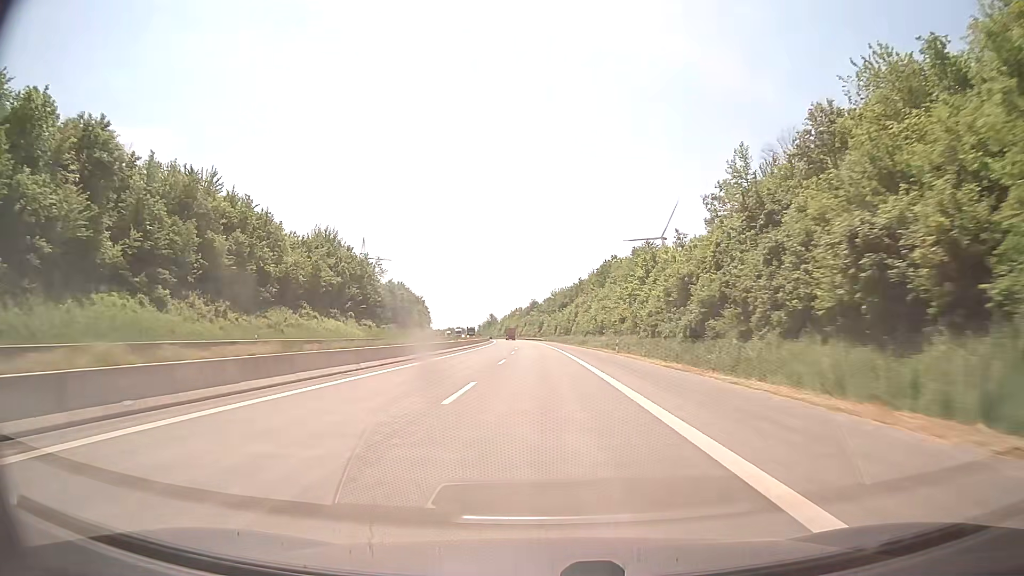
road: motorway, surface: asphalt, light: Day
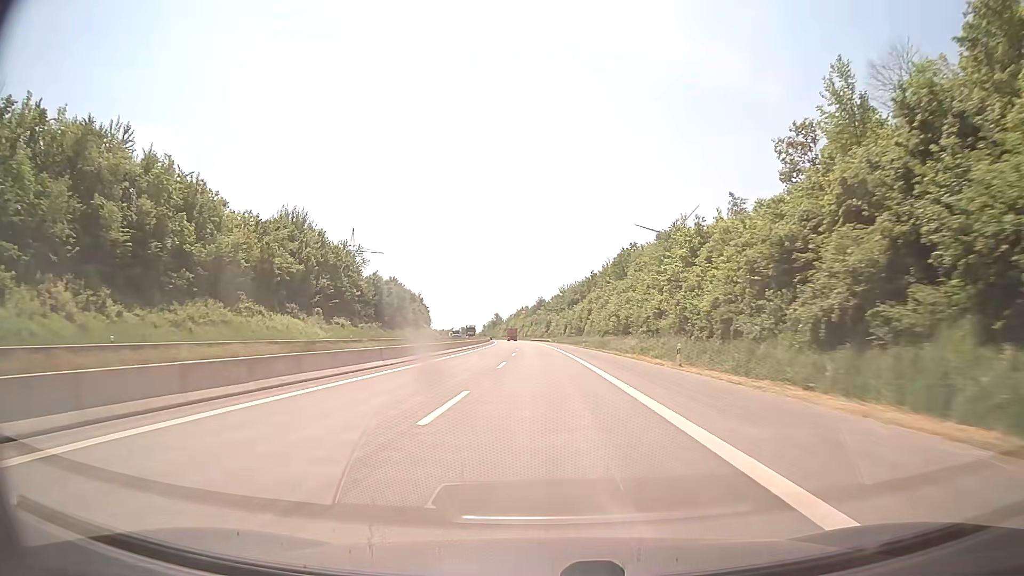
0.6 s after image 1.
(-0.1, +20.8) m; -1°
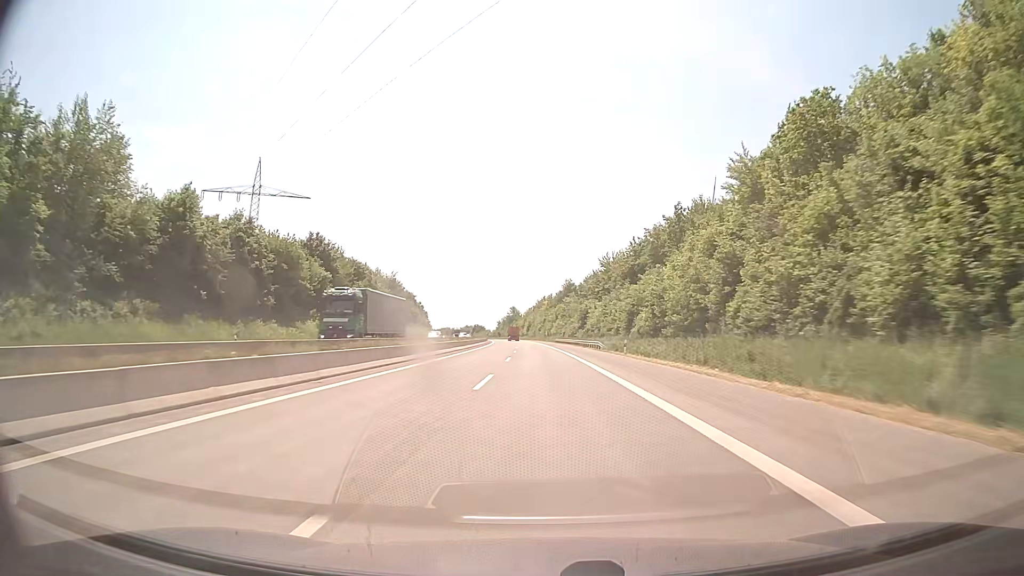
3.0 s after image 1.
(-1.6, +83.3) m; -2°
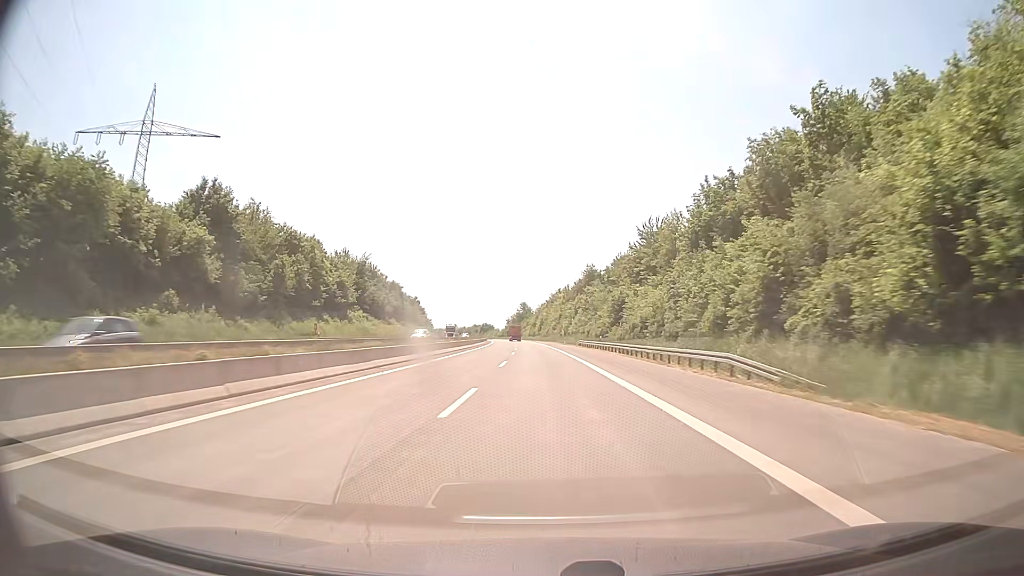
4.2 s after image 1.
(-0.4, +41.6) m; -1°
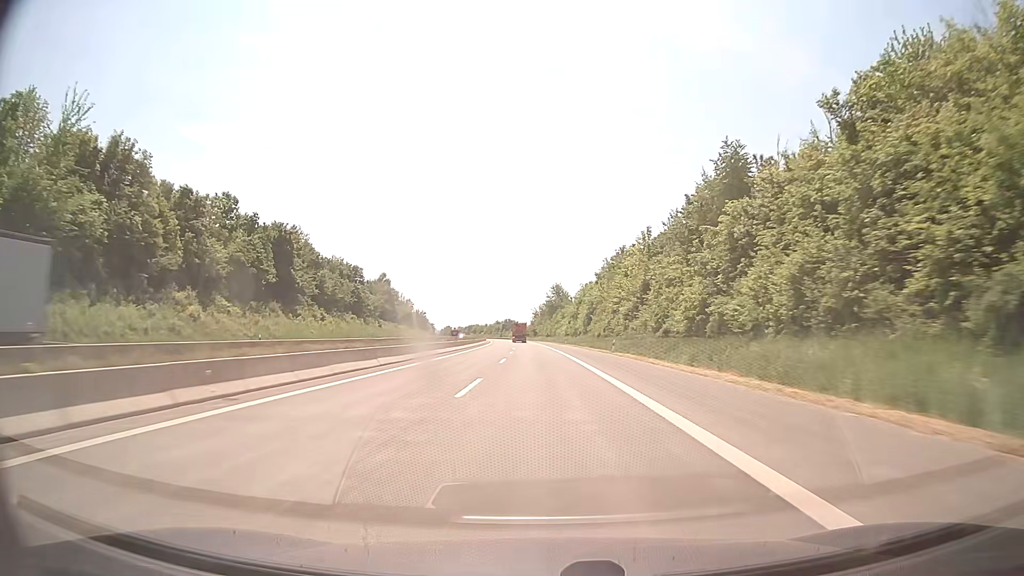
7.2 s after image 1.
(-2.6, +104.0) m; -3°
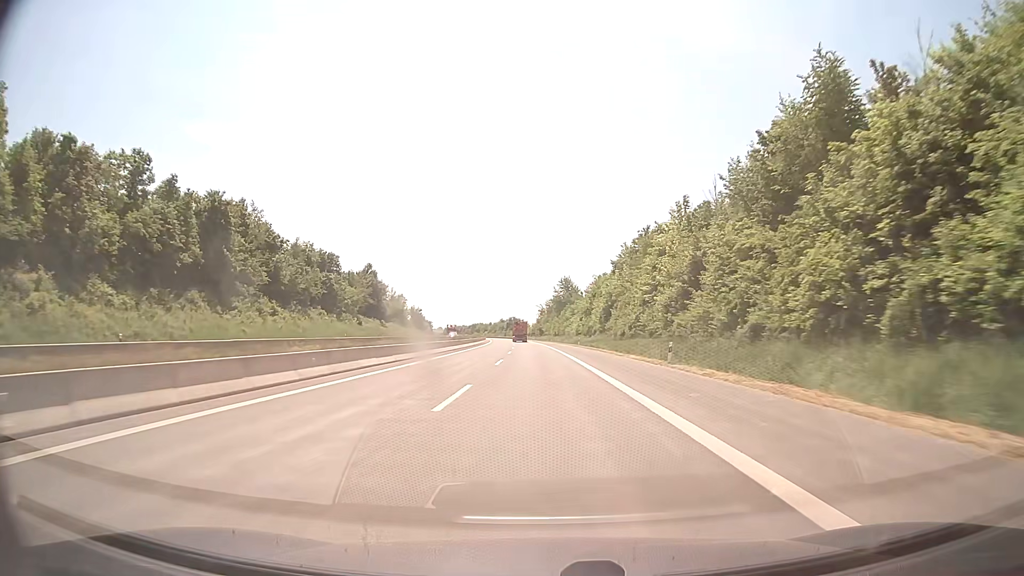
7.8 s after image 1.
(-0.1, +20.8) m; -1°
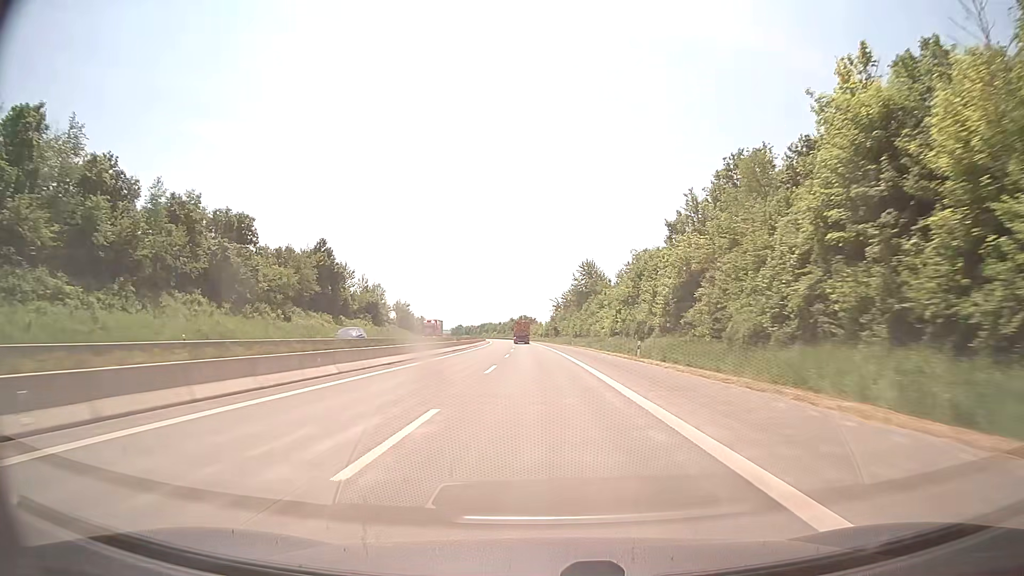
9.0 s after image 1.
(-0.4, +41.7) m; -1°
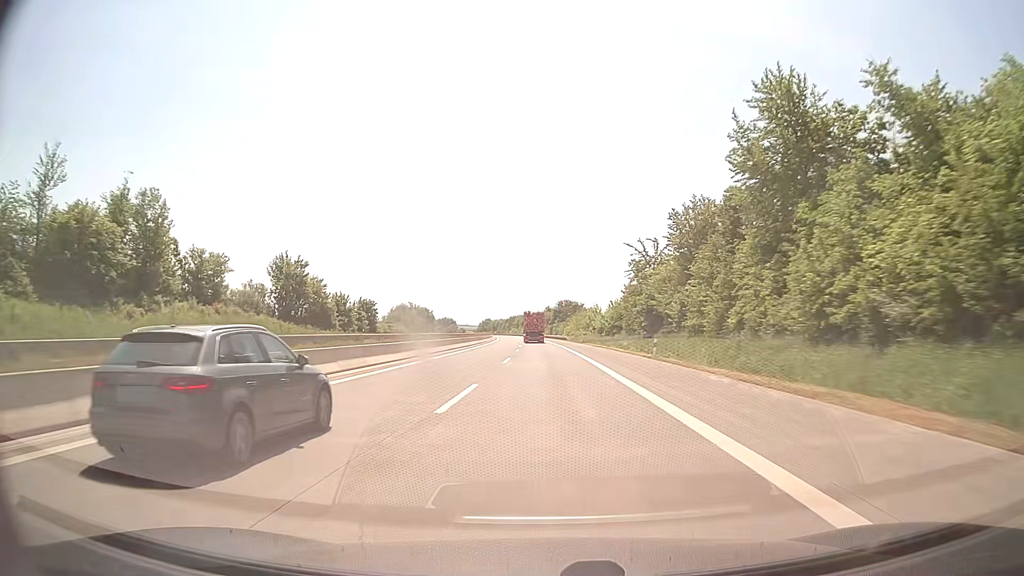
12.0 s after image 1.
(-2.7, +102.5) m; -3°
(0, +10) (0, +20) (0, +30) (-1, +40) (-1, +50) (-2, +60) (-2, +70) (-3, +80) (-4, +90) (-4, +100) m
